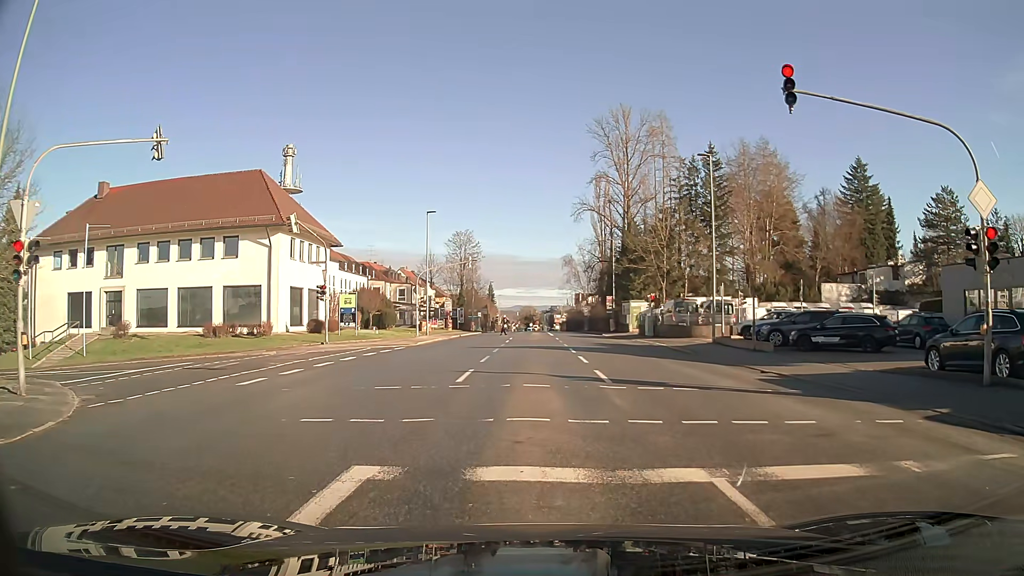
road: tertiary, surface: asphalt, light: Day
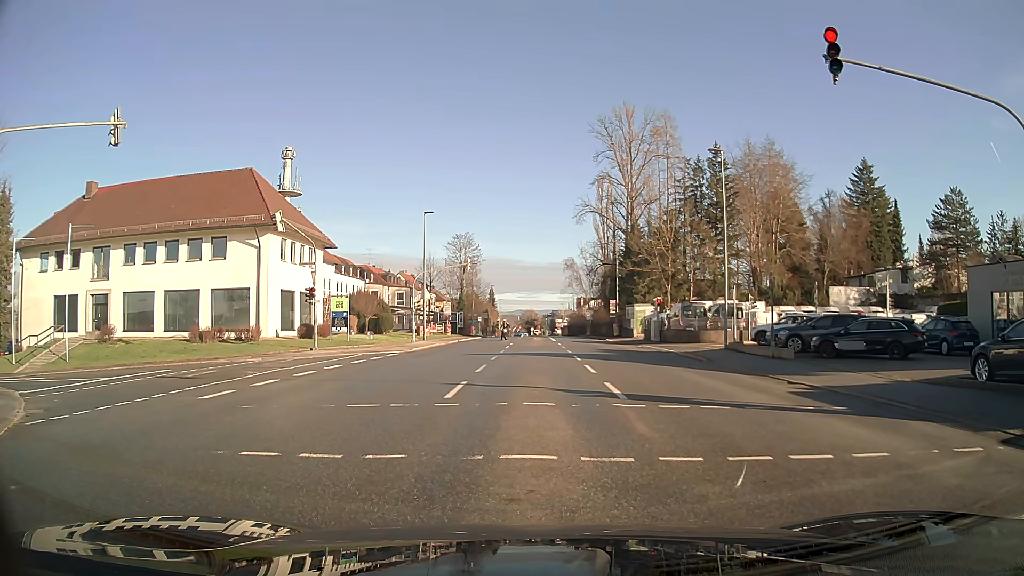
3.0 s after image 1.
(0.0, +2.0) m; 0°
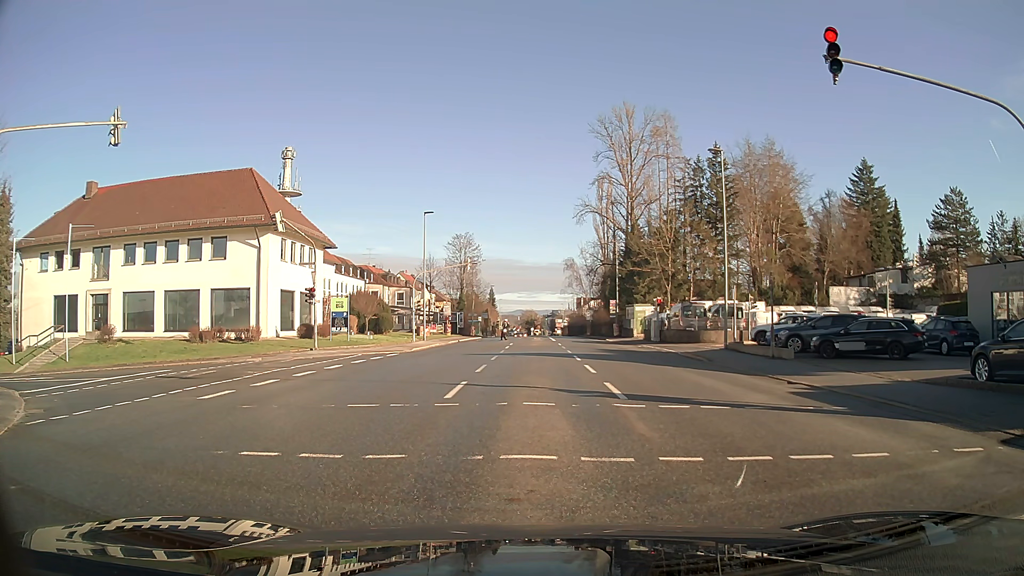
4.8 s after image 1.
(0.0, 0.0) m; 0°
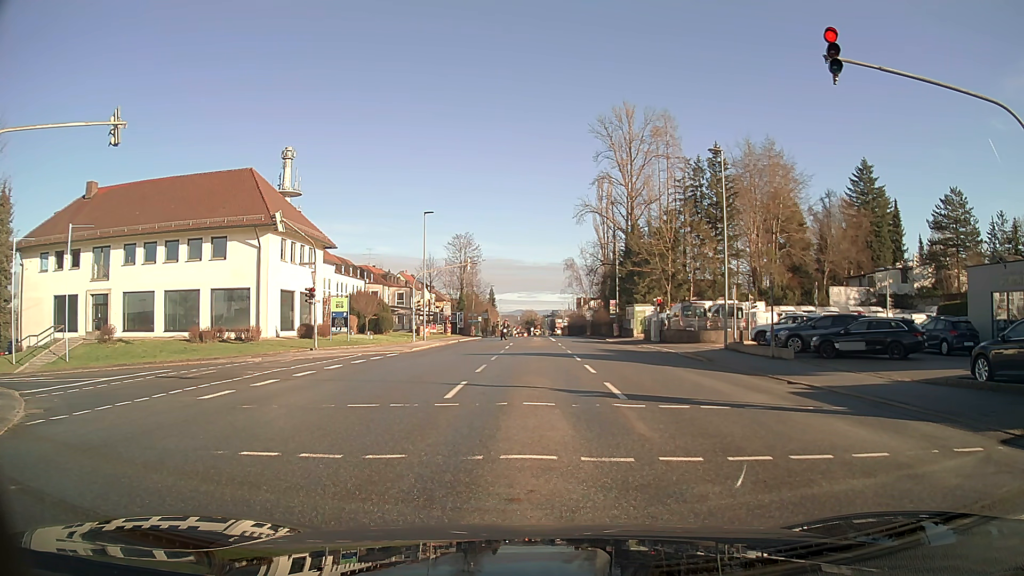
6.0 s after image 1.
(0.0, 0.0) m; 0°
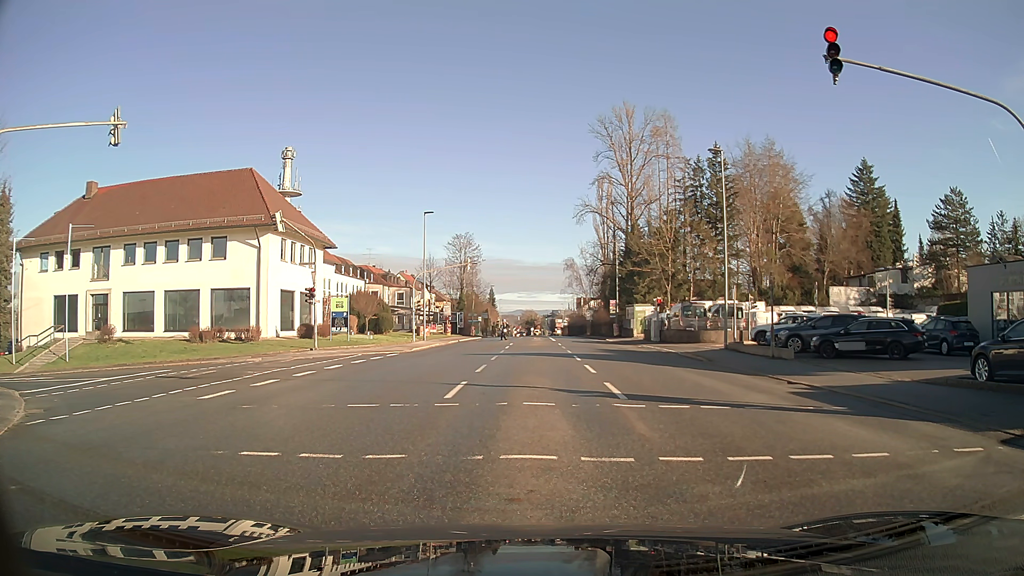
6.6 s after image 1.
(0.0, 0.0) m; 0°
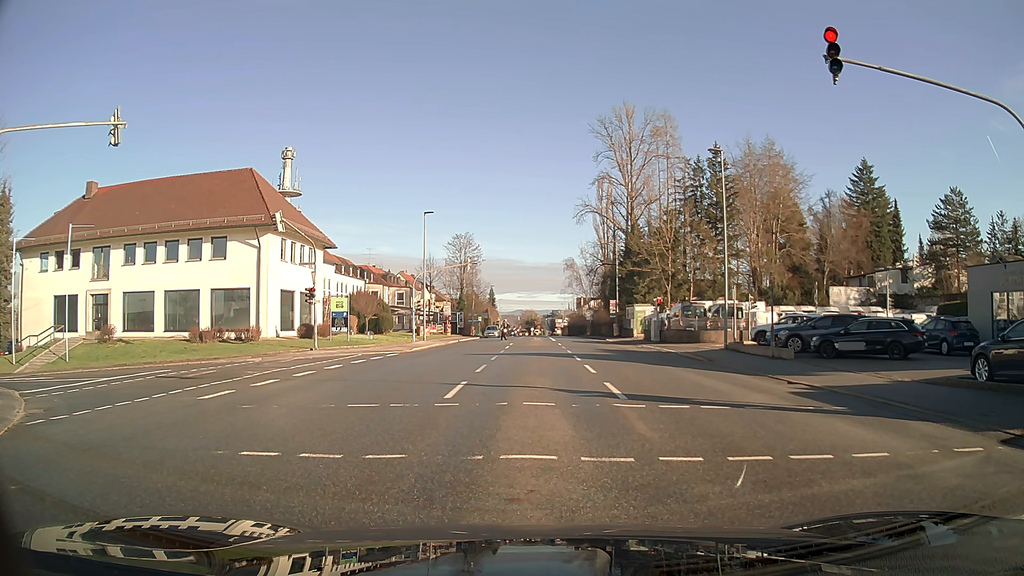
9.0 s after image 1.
(0.0, 0.0) m; 0°
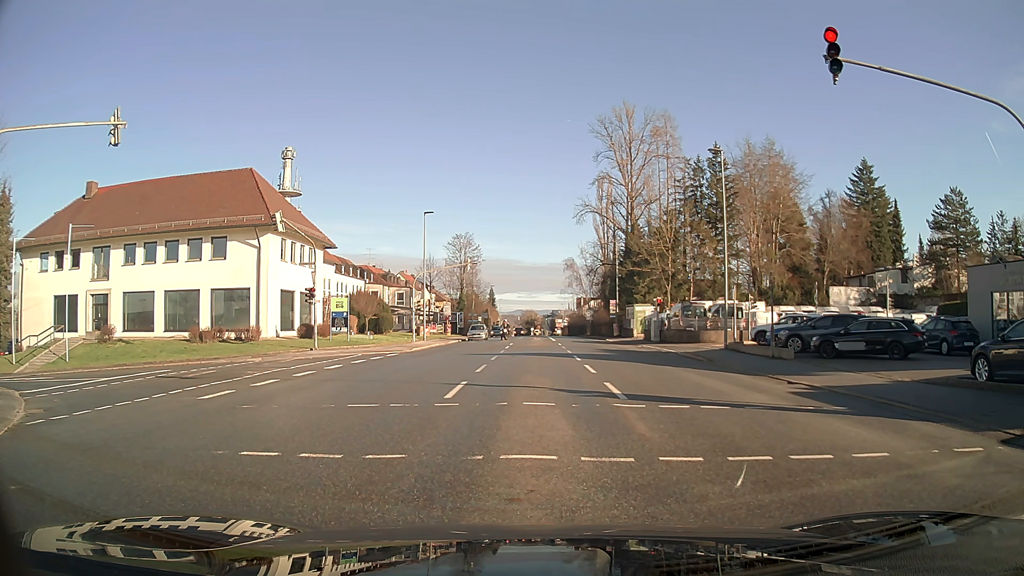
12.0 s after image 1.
(0.0, 0.0) m; 0°
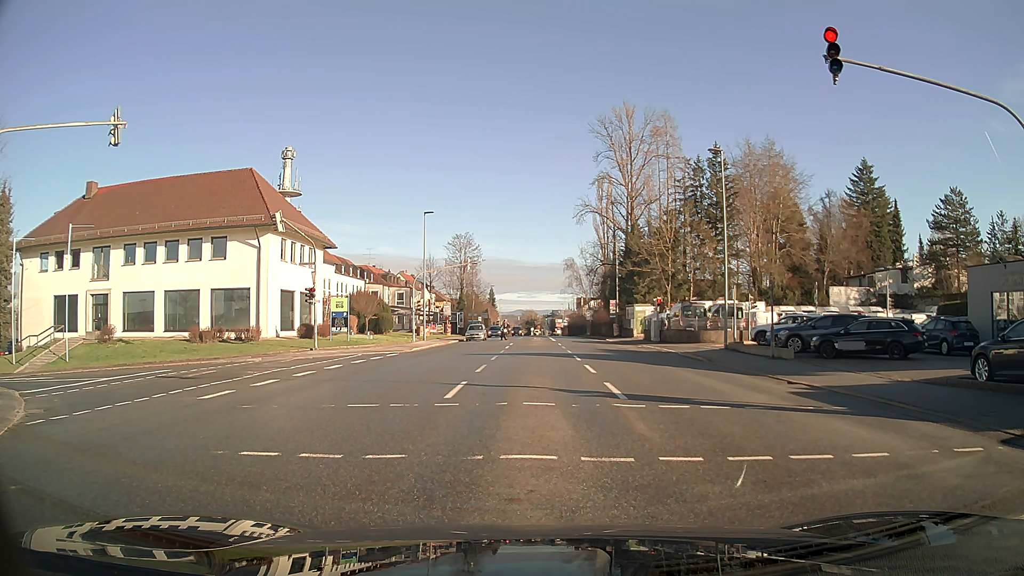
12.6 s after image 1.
(0.0, 0.0) m; 0°
(0, +10) (0, +20) (-7, +26) (-17, +27) (-27, +27) (-37, +26) (-47, +26) (-54, +33) (-53, +43) (-53, +53) m
